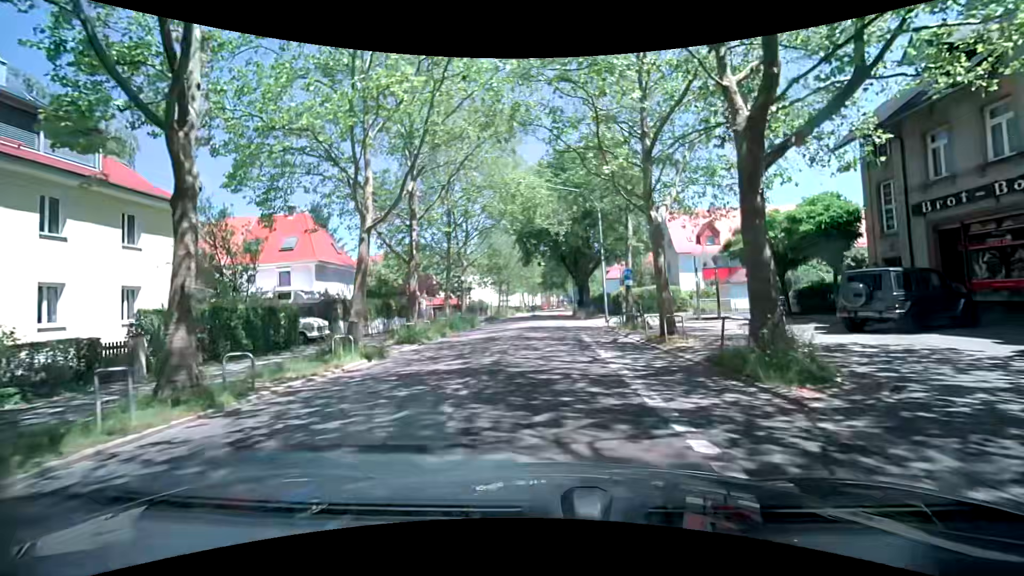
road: secondary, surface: asphalt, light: Day
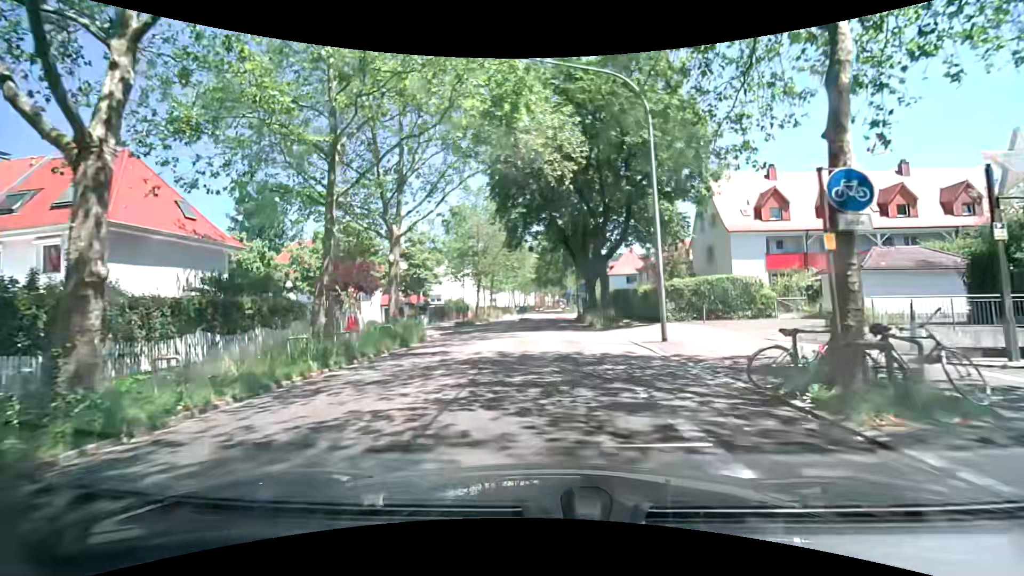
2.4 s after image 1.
(0.0, +17.8) m; -1°
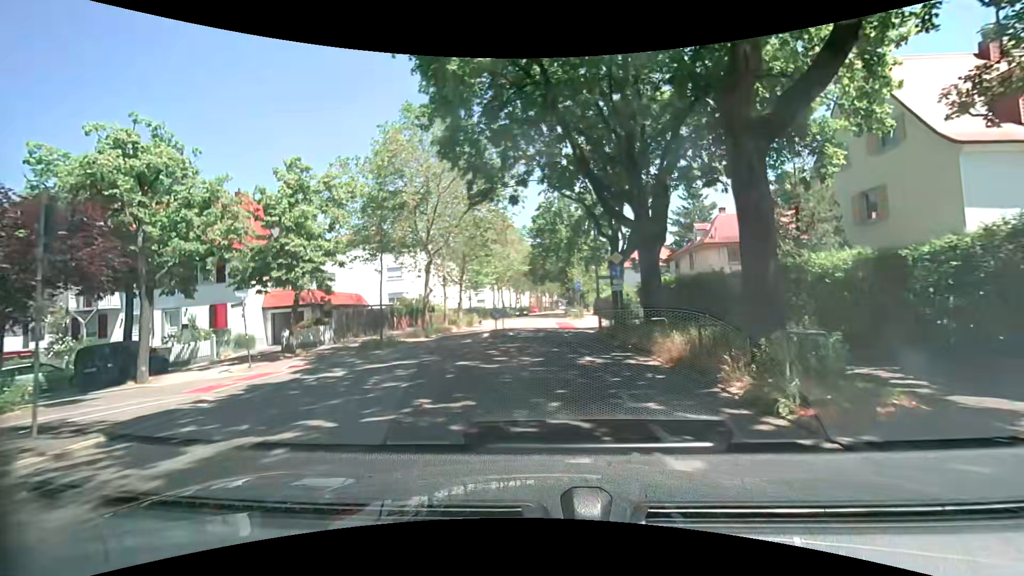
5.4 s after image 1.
(+0.6, +22.3) m; +2°
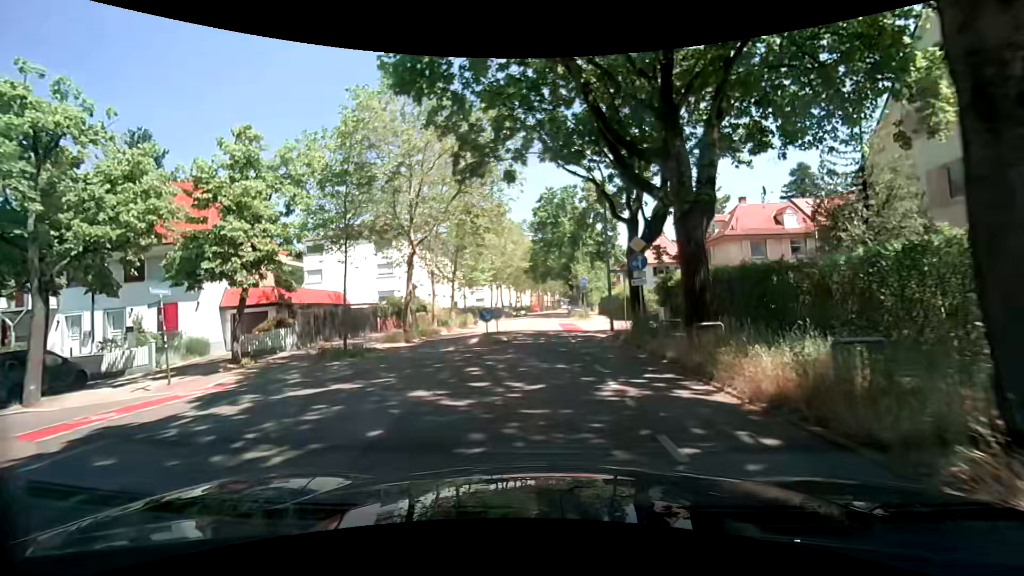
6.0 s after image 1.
(0.0, +4.5) m; 0°
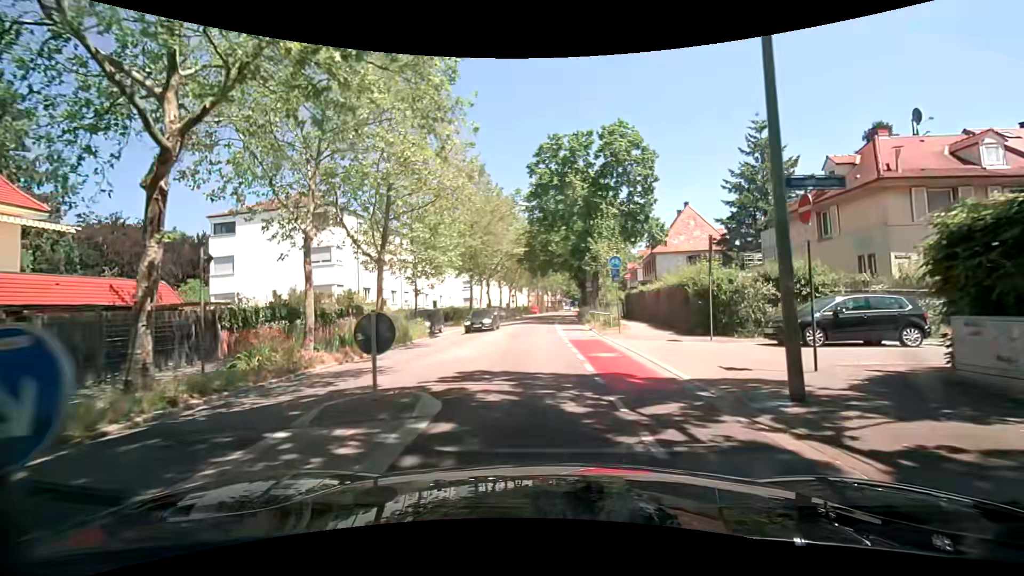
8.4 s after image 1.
(+0.1, +18.0) m; 0°
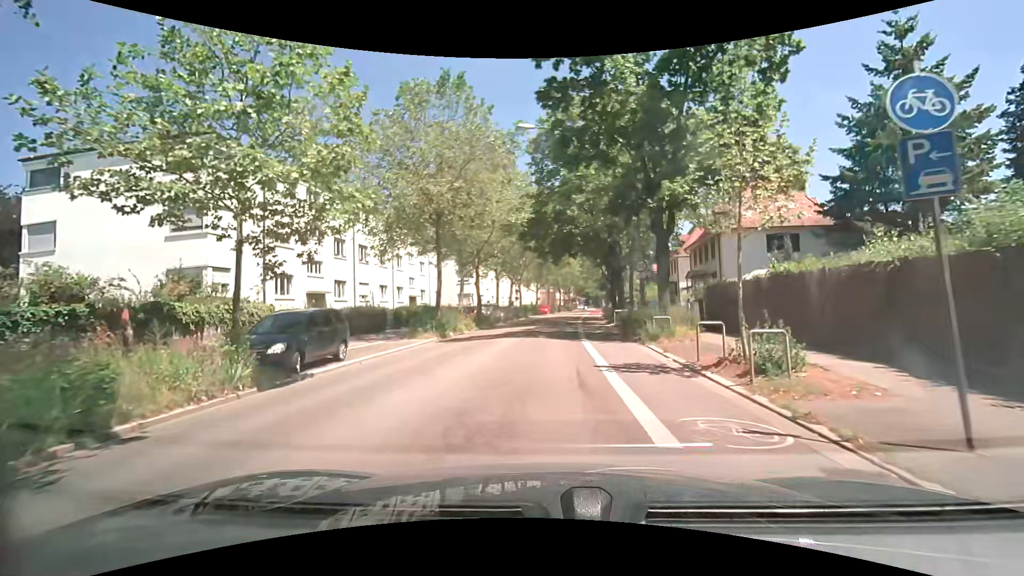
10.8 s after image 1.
(+0.1, +17.9) m; 0°
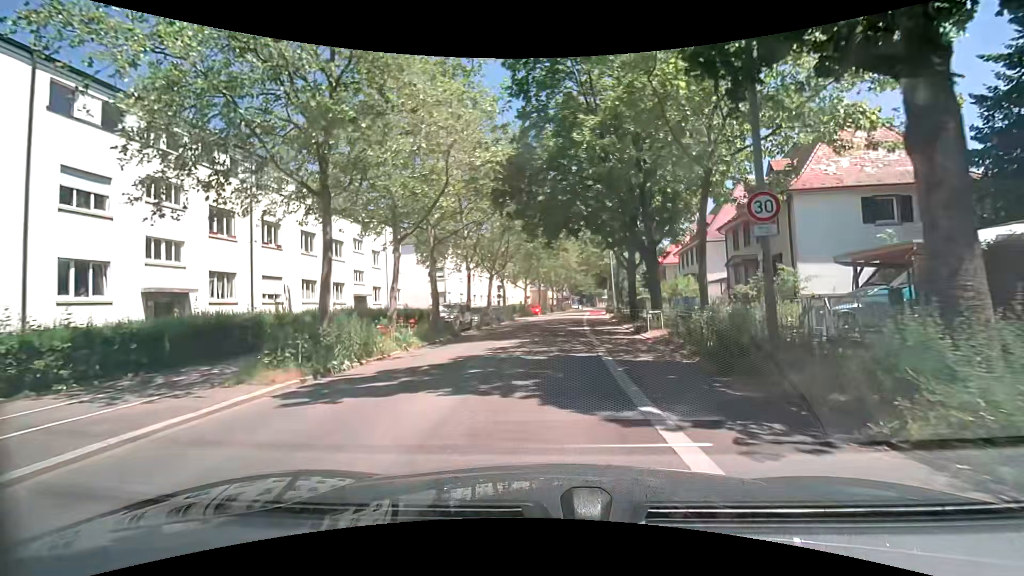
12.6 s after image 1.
(0.0, +13.4) m; +1°
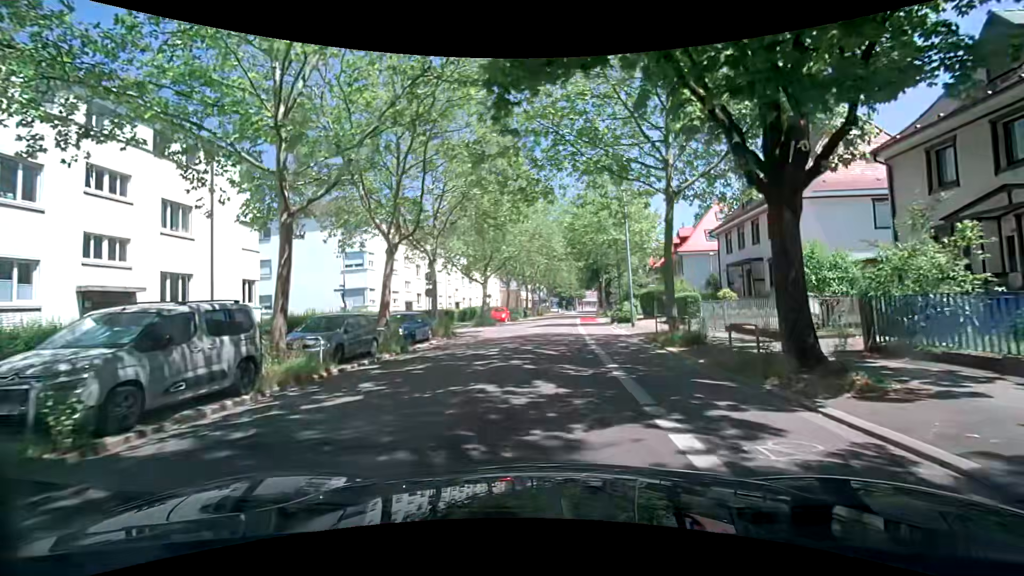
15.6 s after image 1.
(+0.5, +22.3) m; +2°
(0, +10) (0, +20) (+1, +30) (+2, +40) (+2, +50) (+4, +60) (+5, +70) (+6, +80) (+8, +90) (+9, +99) m
